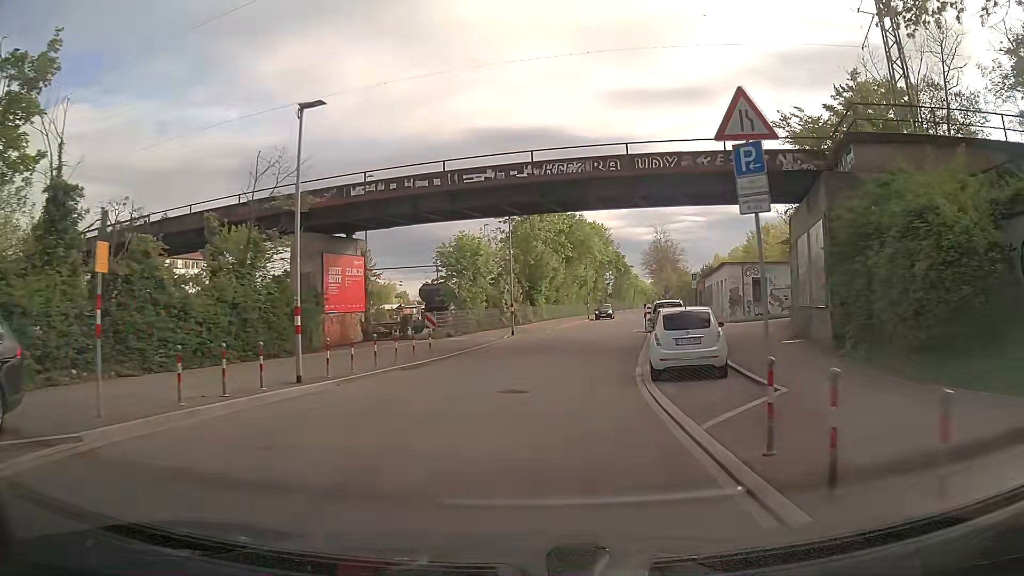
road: tertiary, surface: asphalt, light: Day
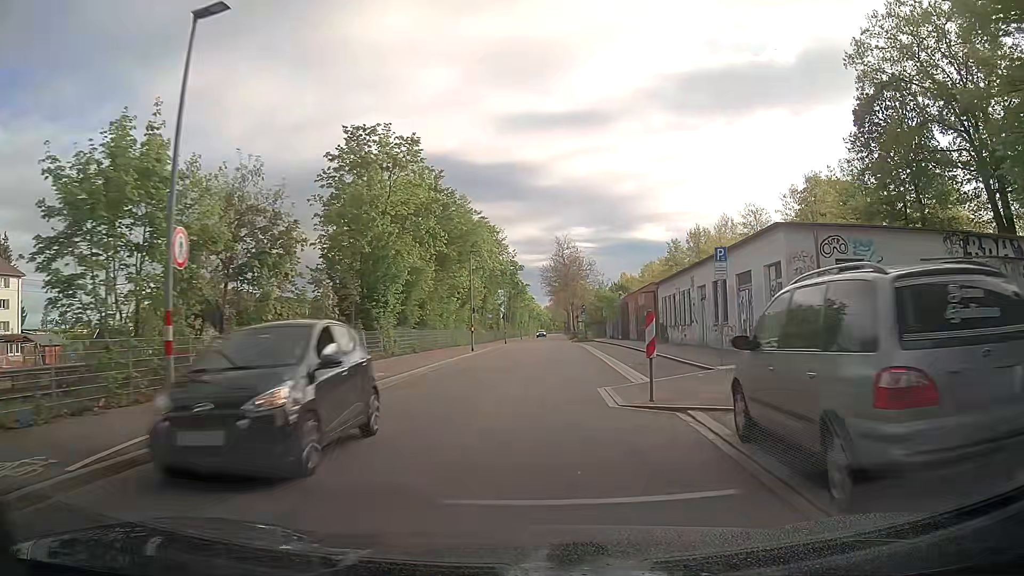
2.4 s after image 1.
(+2.2, +26.3) m; +9°
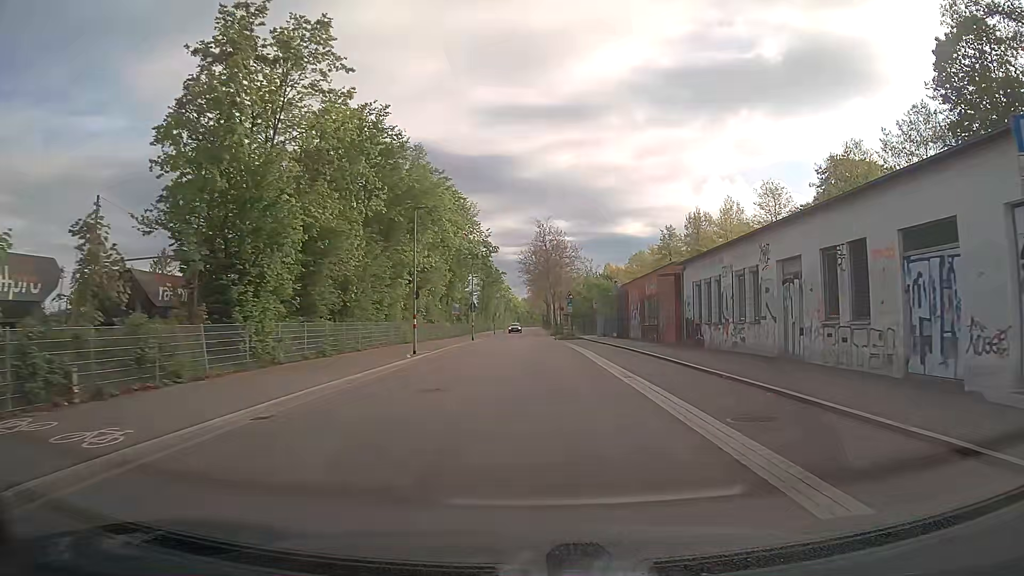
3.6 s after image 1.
(+0.4, +13.5) m; +2°
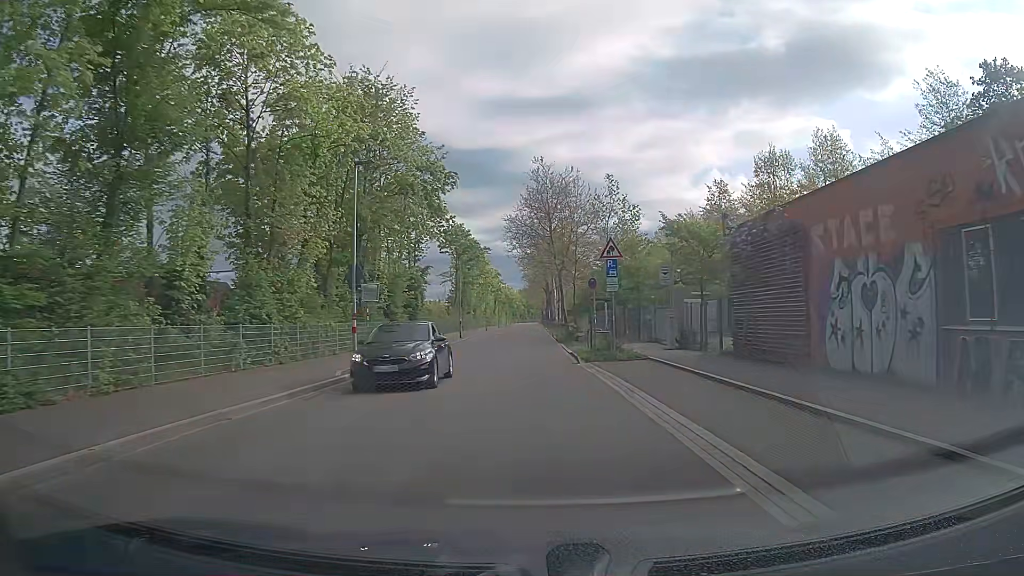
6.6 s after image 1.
(+0.6, +34.9) m; +1°
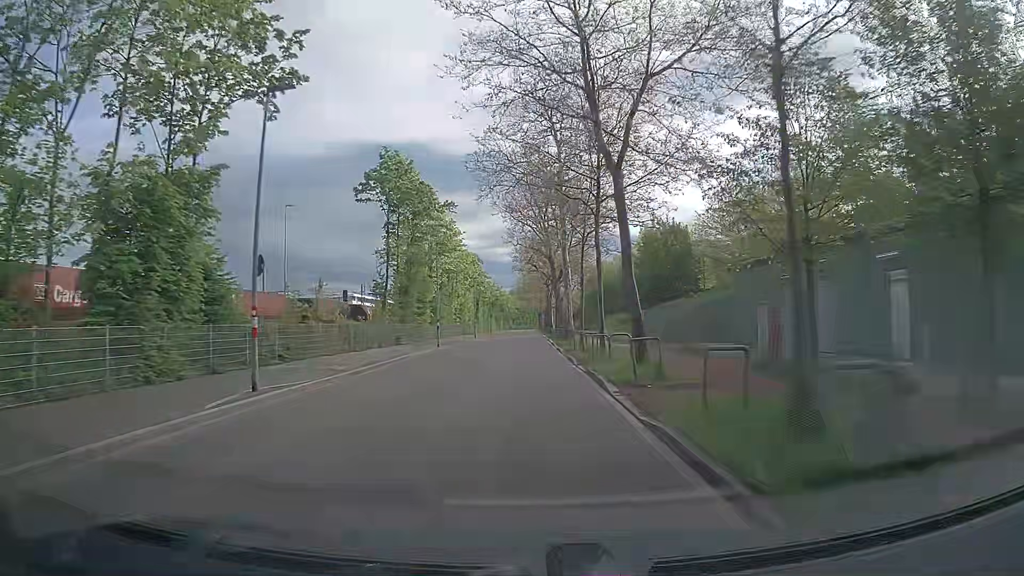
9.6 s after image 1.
(-0.1, +36.9) m; 0°
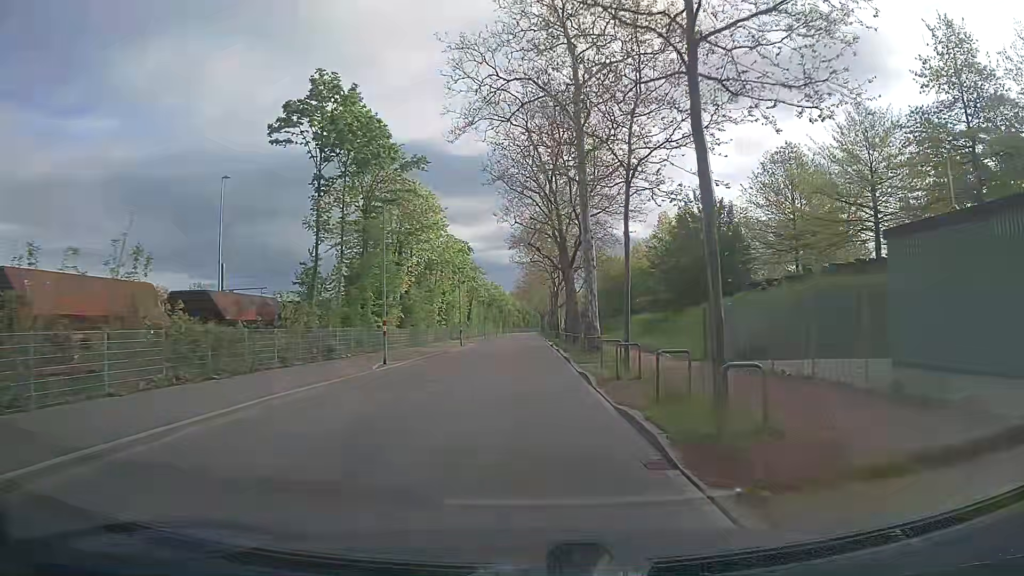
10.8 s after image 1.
(-0.1, +15.1) m; 0°
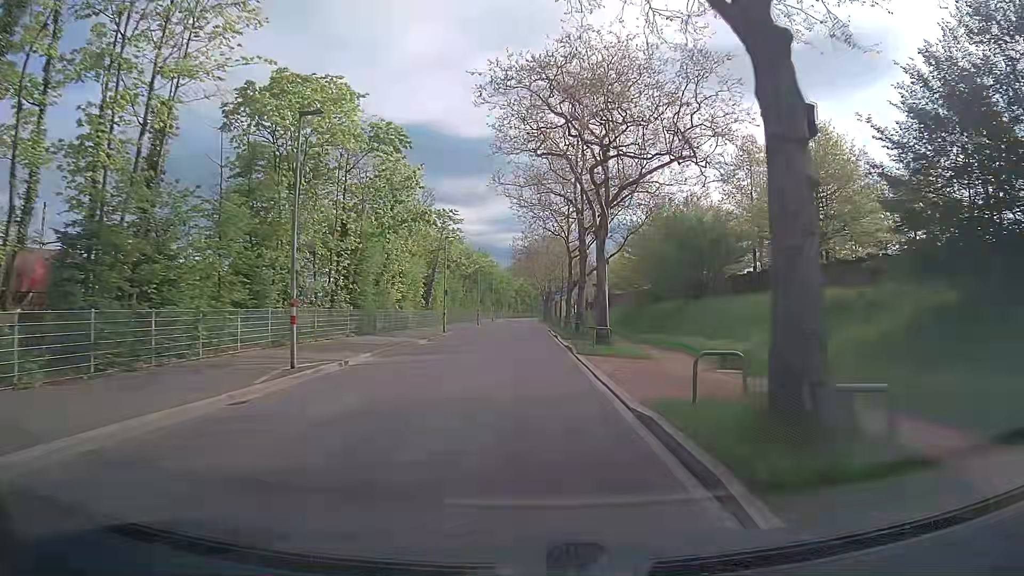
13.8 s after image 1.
(-0.2, +38.0) m; -2°
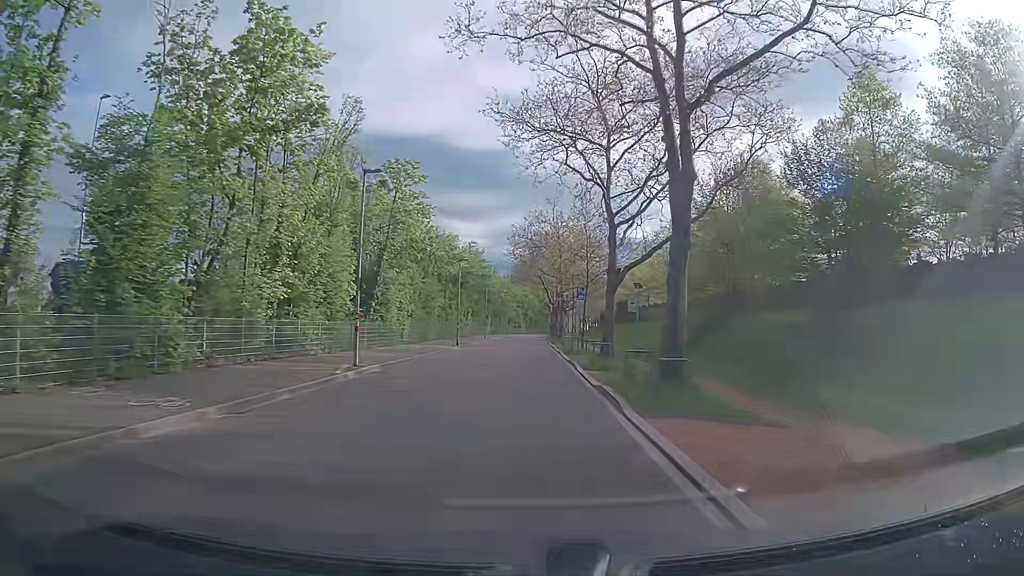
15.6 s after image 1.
(+0.4, +22.6) m; +1°
(0, +10) (0, +20) (0, +30) (0, +40) (0, +50) (0, +60) (0, +70) (0, +80) (0, +90) (0, +100) m
